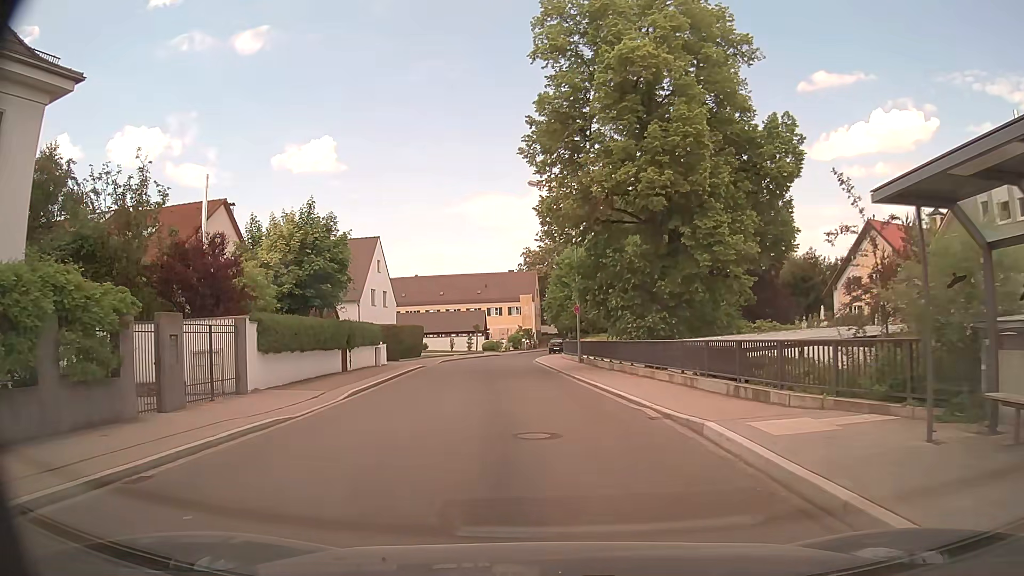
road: unclassified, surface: asphalt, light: Day
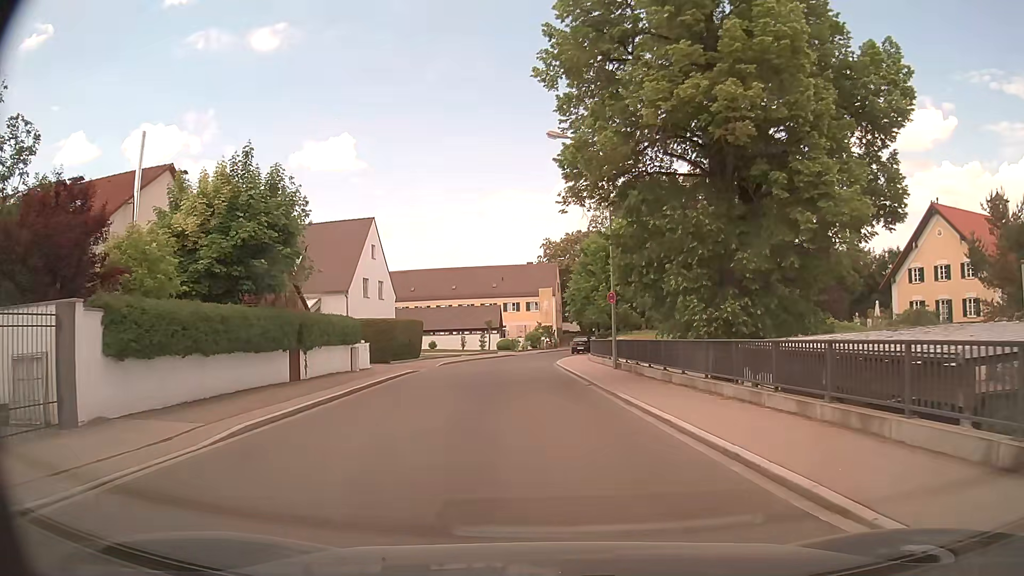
(-0.2, +8.3) m; -2°
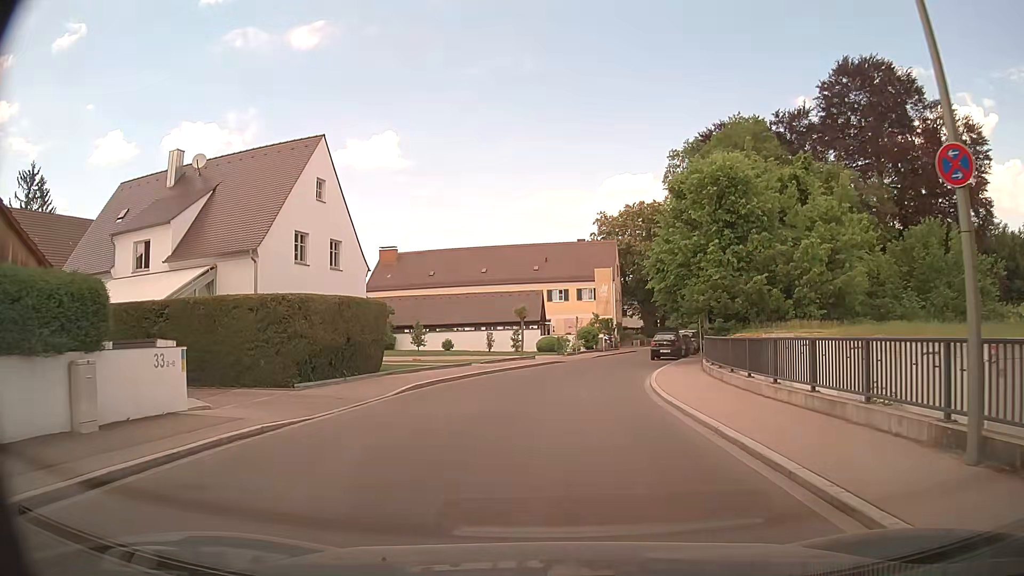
(-0.6, +20.4) m; -3°
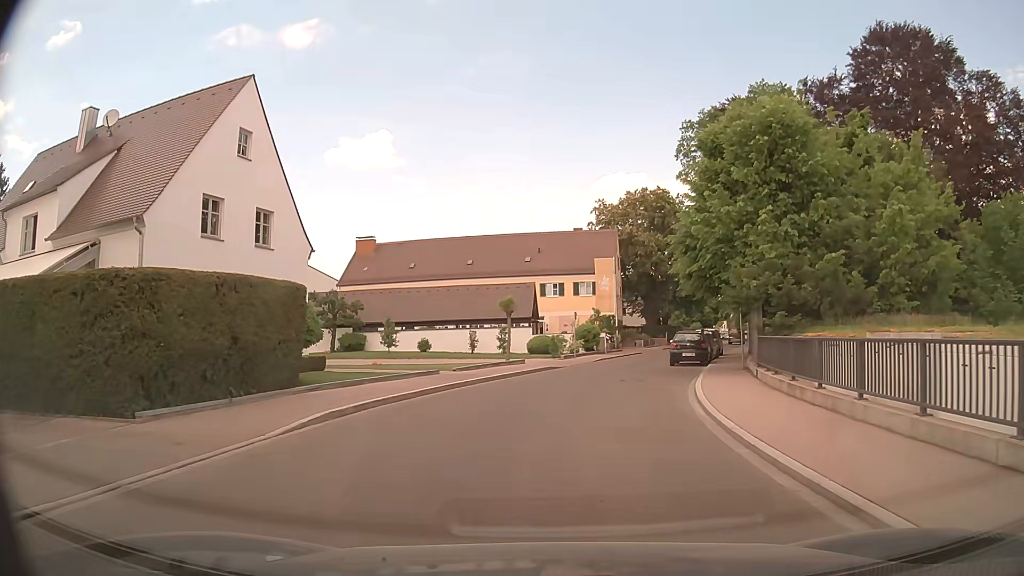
(0.0, +7.3) m; +1°
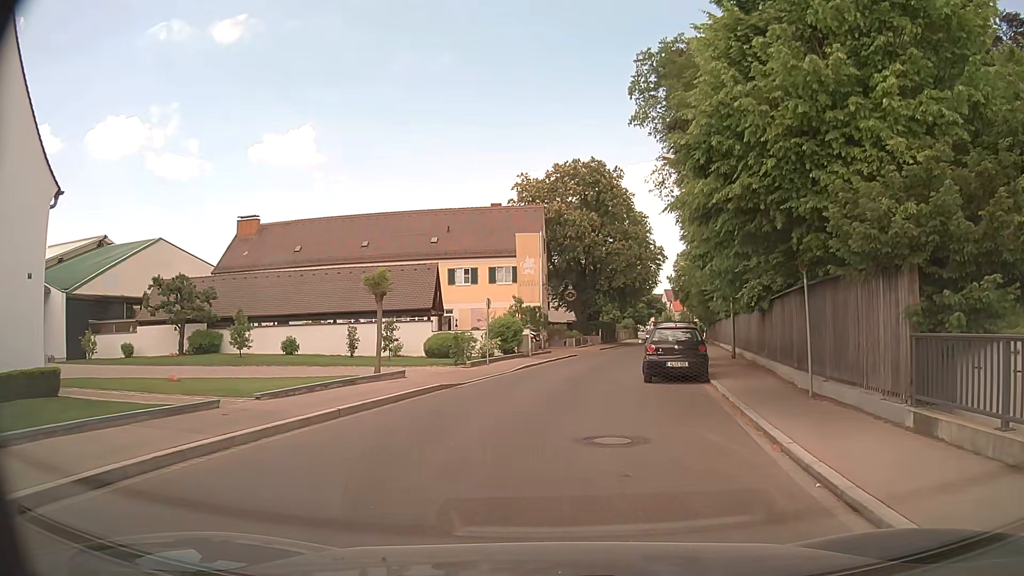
(+0.3, +11.3) m; +7°
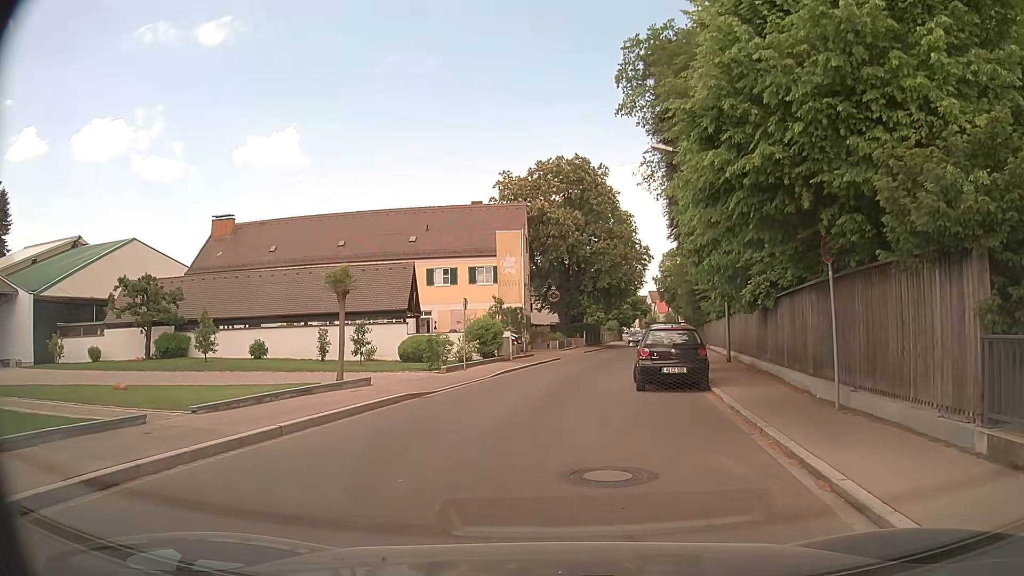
(0.0, +1.8) m; +1°
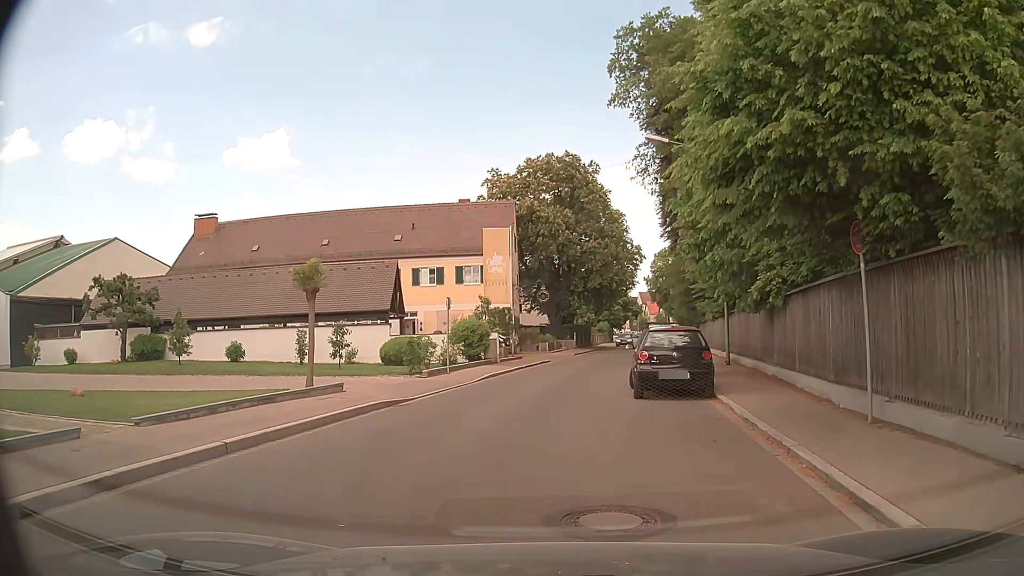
(0.0, +1.4) m; +1°
